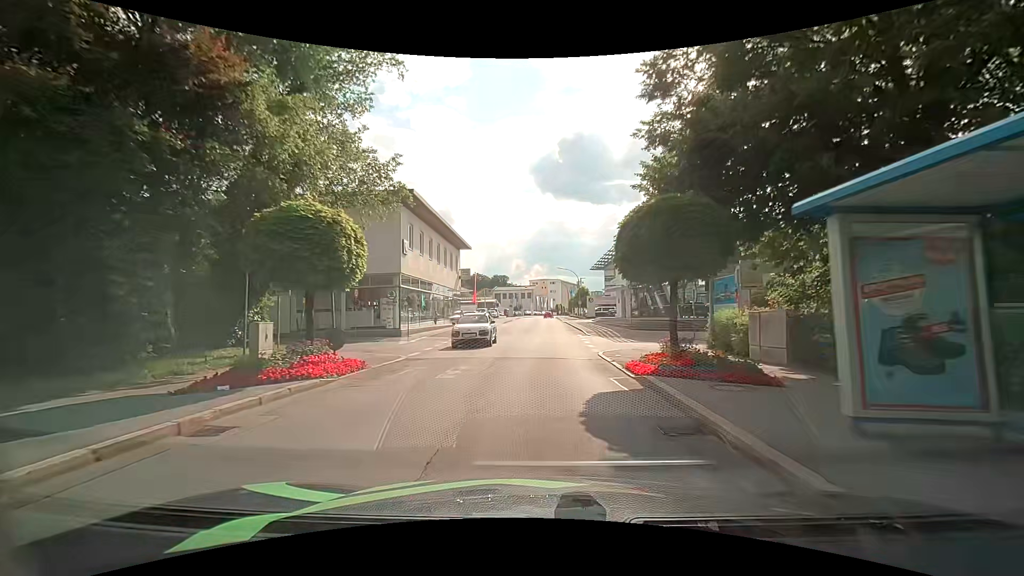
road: tertiary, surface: asphalt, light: Day
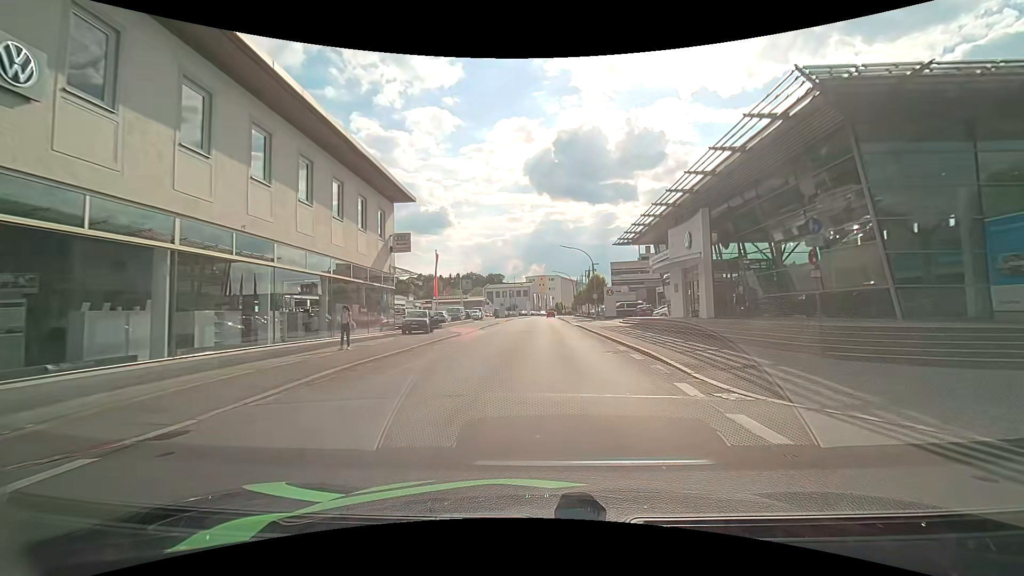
(+0.2, +25.5) m; 0°
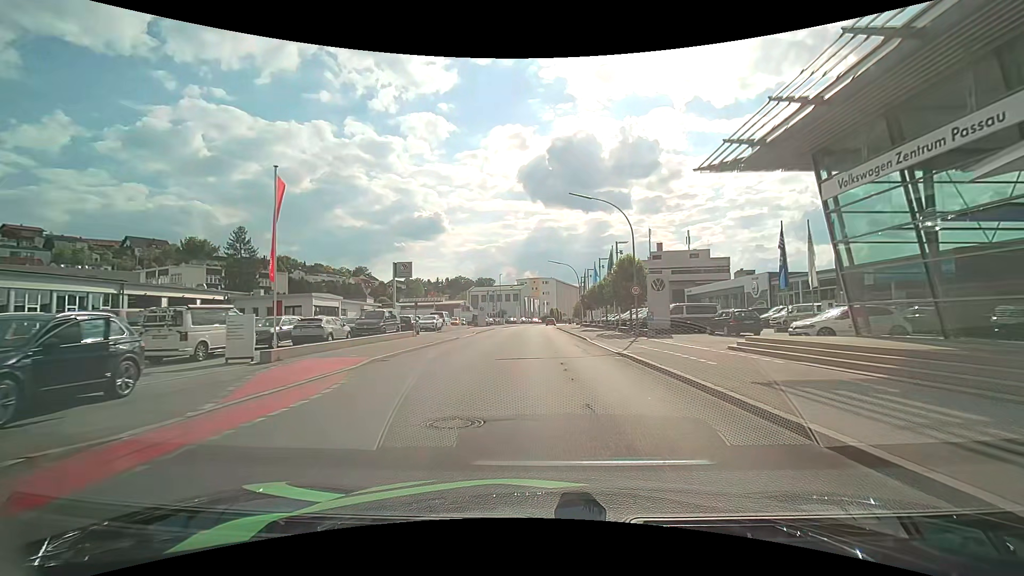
(+0.2, +27.2) m; +1°
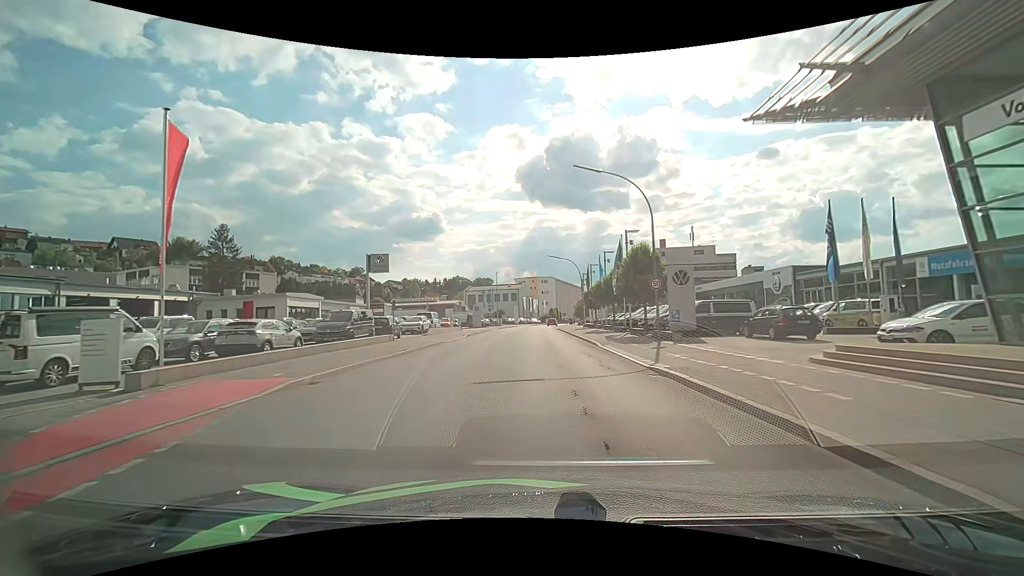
(0.0, +5.5) m; 0°
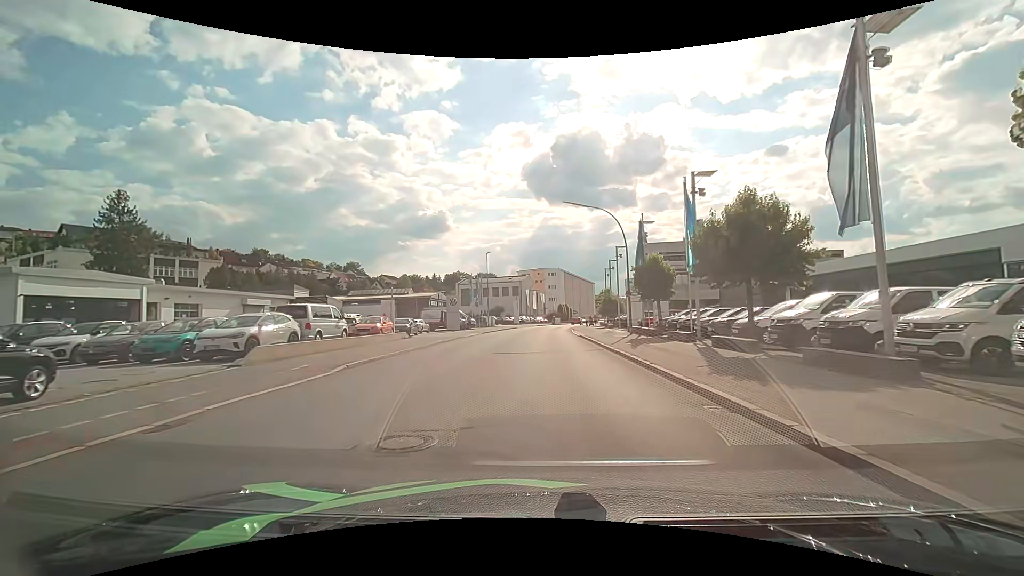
(-0.3, +27.2) m; -1°
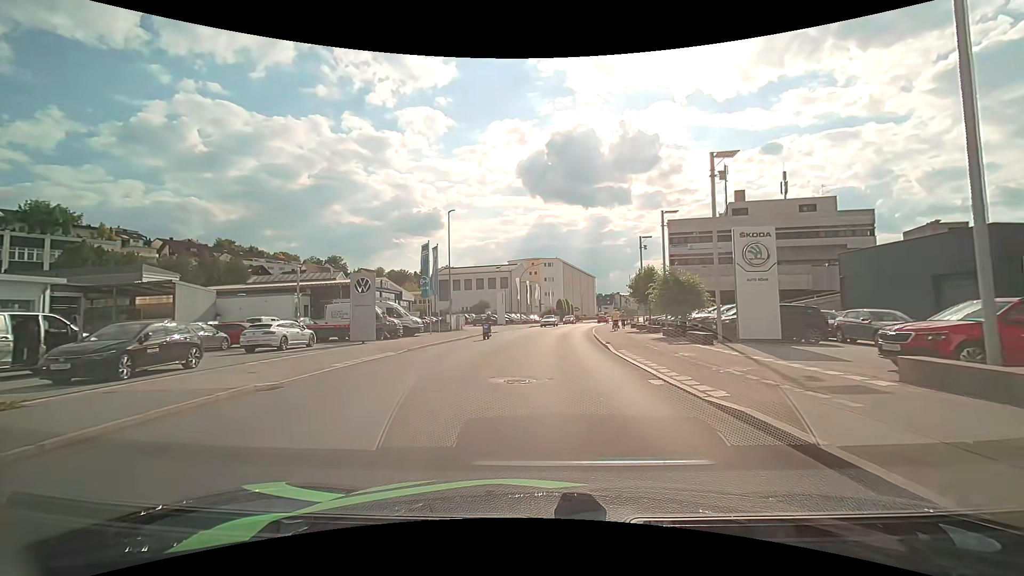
(+0.1, +26.6) m; 0°
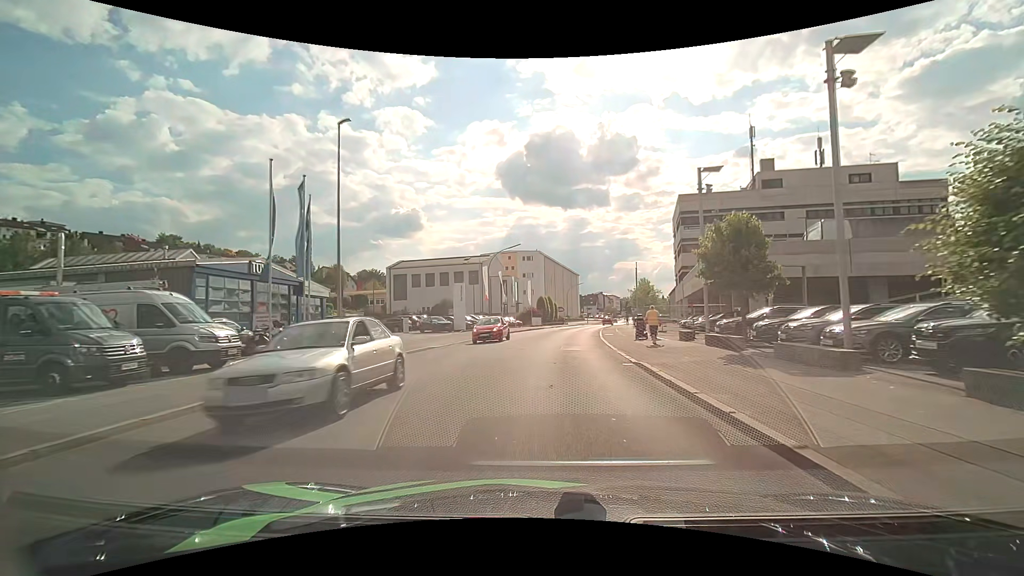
(+0.4, +20.3) m; +2°
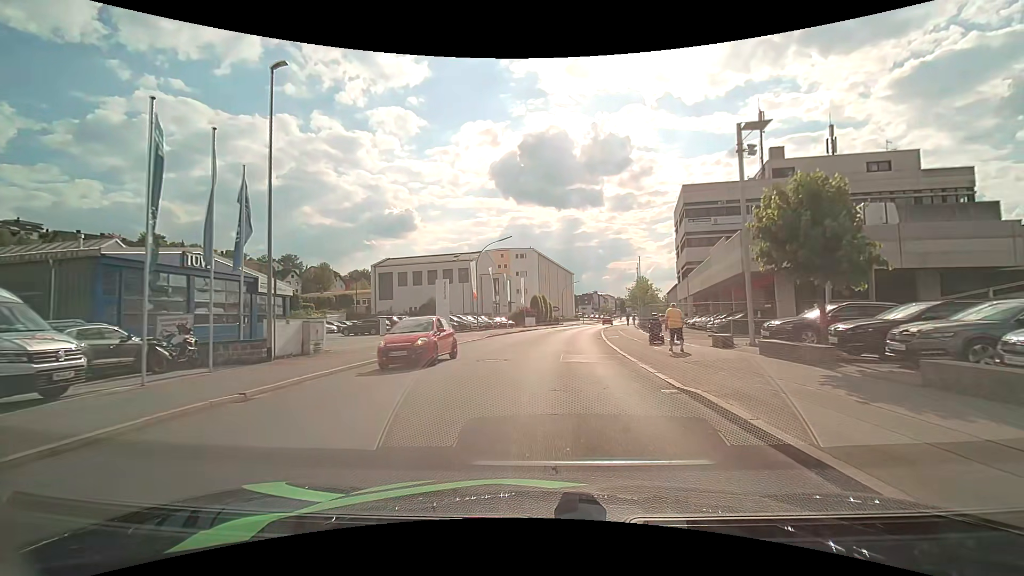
(0.0, +5.3) m; +1°
(0, +10) (+1, +20) (+1, +30) (+2, +40) (+4, +50) (+6, +60) (+7, +69) (+9, +79) (+11, +89) (+14, +99) m
